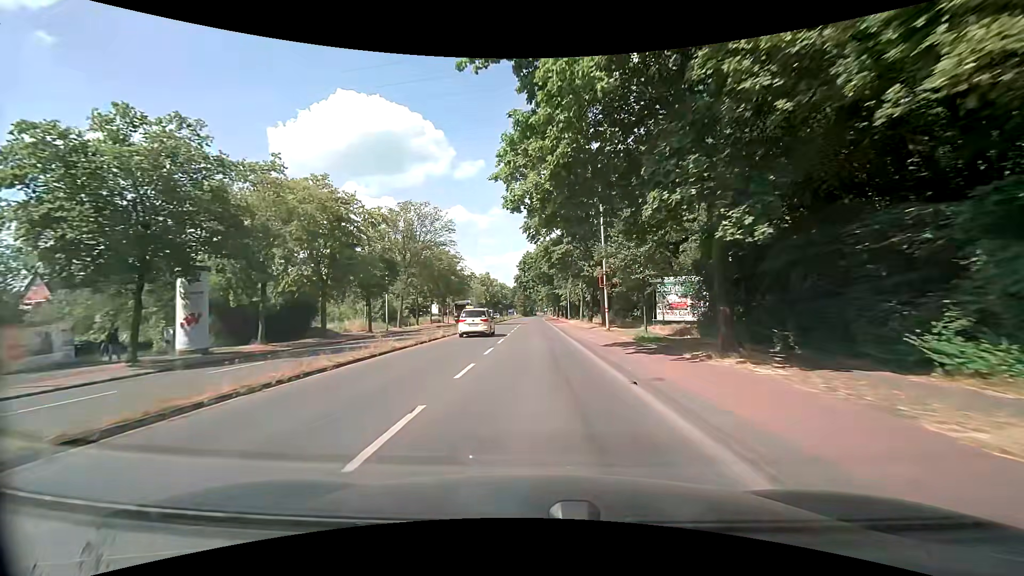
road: secondary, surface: asphalt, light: Day
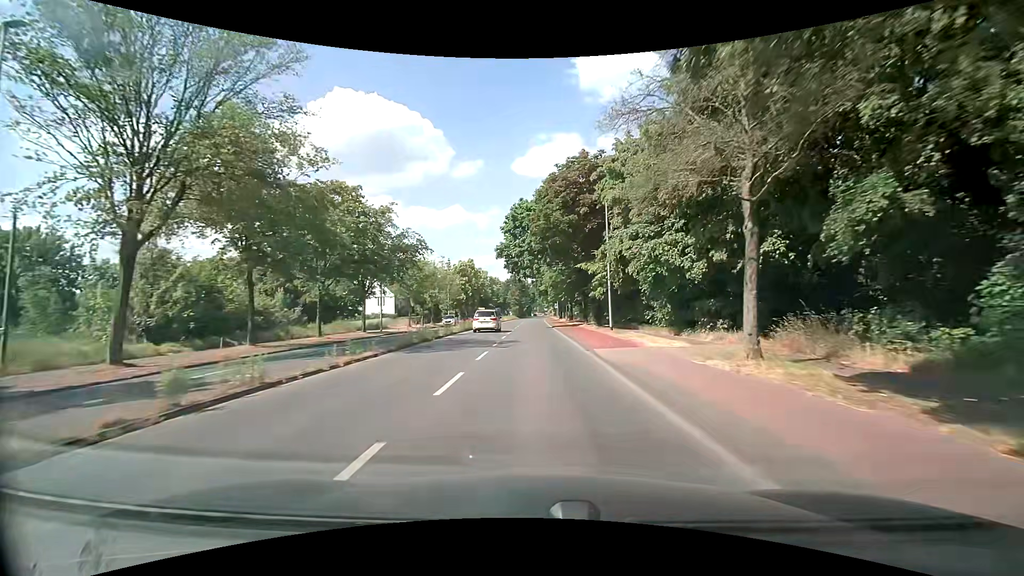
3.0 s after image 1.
(0.0, +38.2) m; +1°
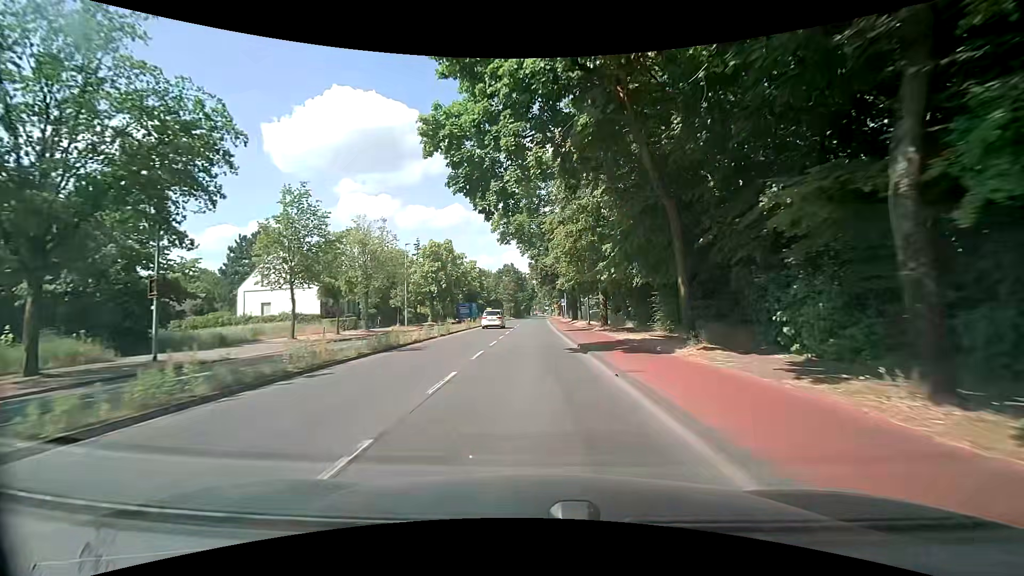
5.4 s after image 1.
(-0.1, +30.0) m; 0°
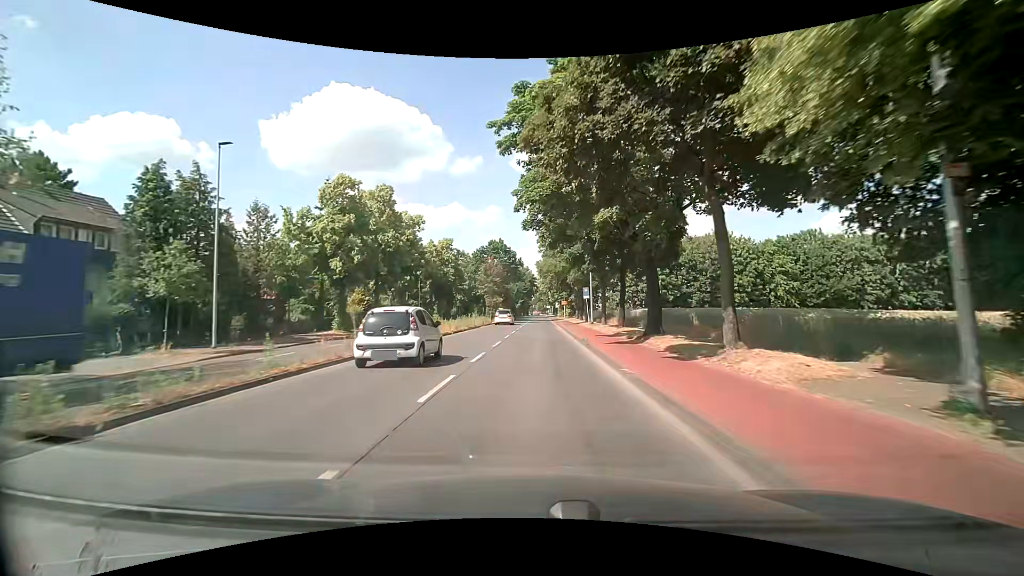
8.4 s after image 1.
(+0.1, +37.0) m; 0°
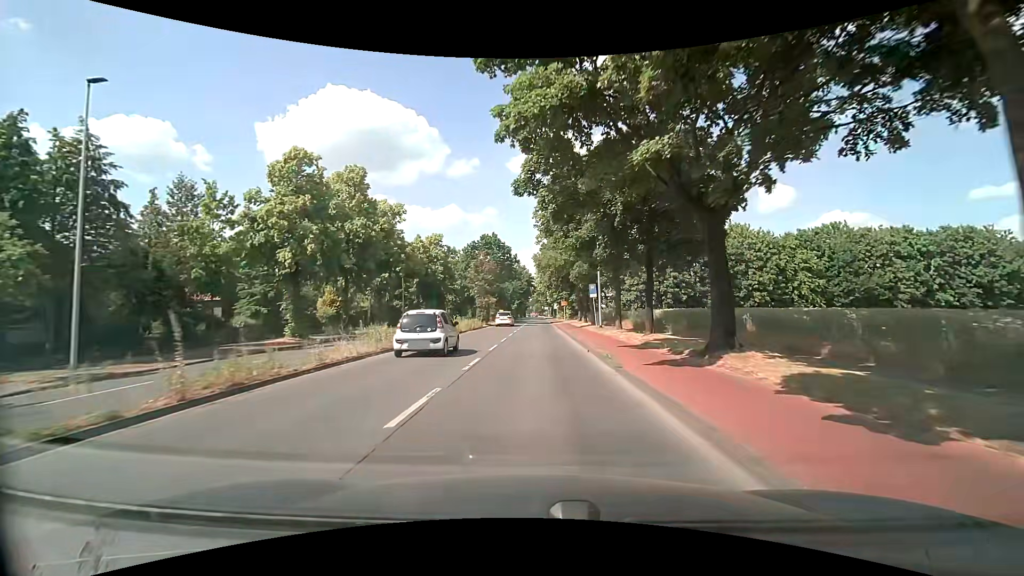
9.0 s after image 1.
(+0.1, +7.4) m; +1°
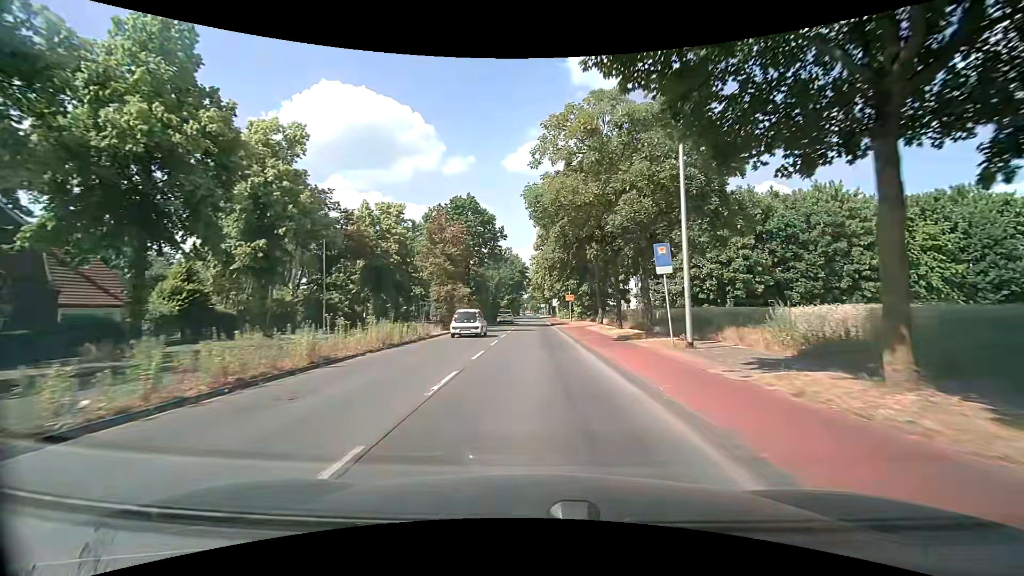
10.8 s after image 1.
(+0.1, +22.0) m; +1°
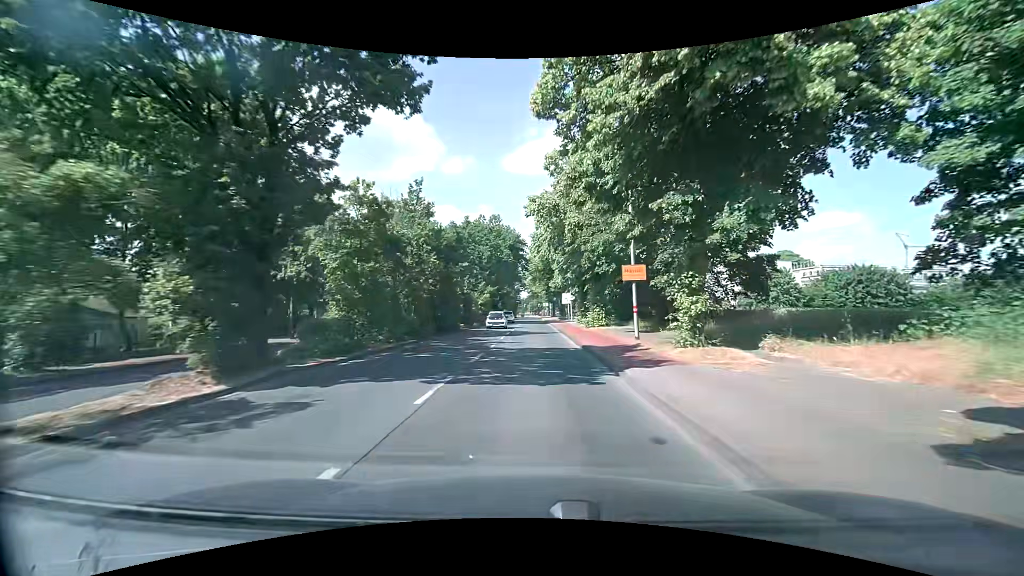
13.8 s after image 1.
(-0.2, +36.6) m; -1°
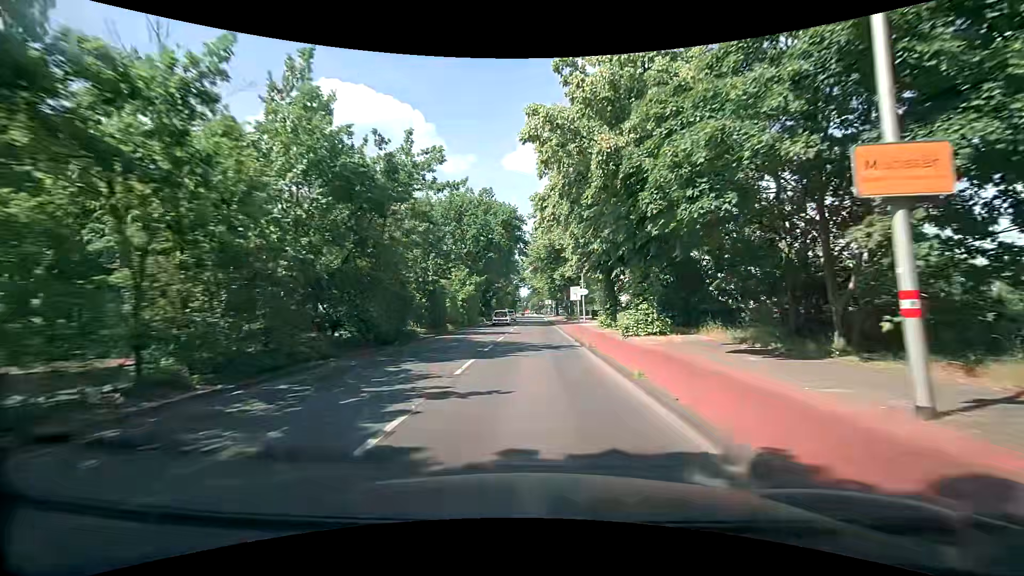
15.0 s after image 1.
(0.0, +14.6) m; 0°
(0, +10) (0, +20) (0, +30) (0, +40) (0, +50) (0, +60) (0, +70) (0, +80) (0, +90) (0, +100) m
